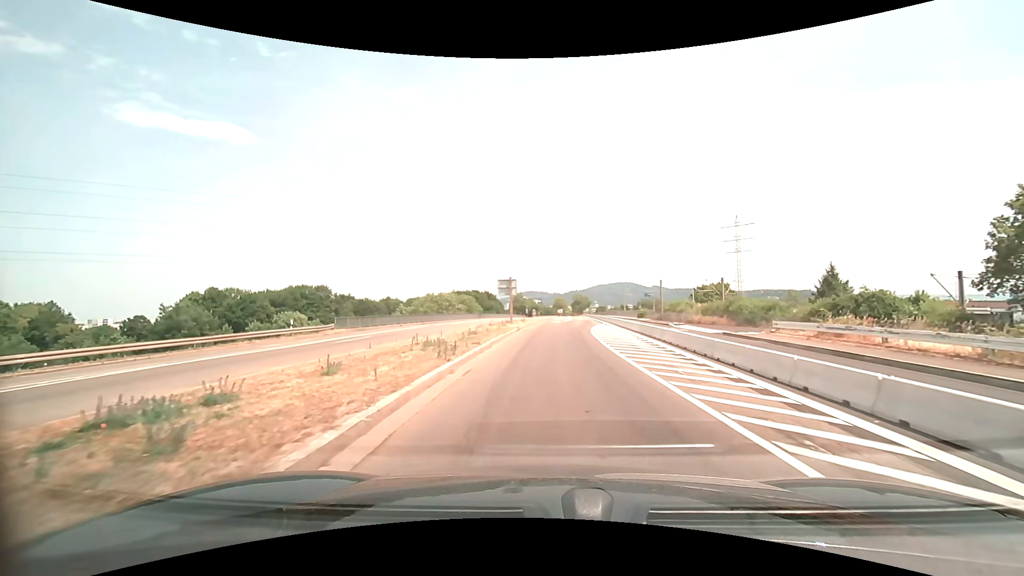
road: secondary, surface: asphalt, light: Day
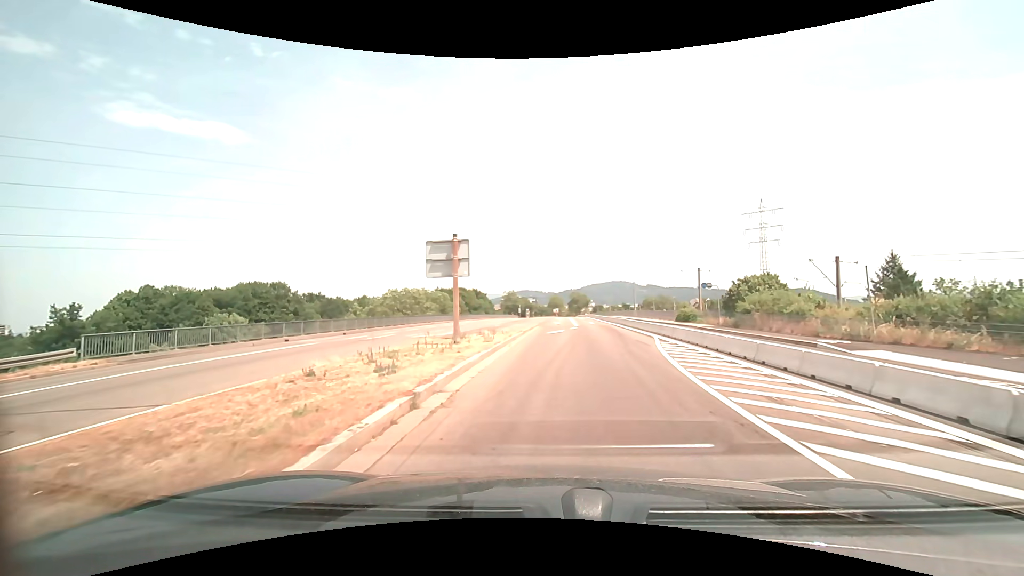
(0.0, +22.7) m; +1°
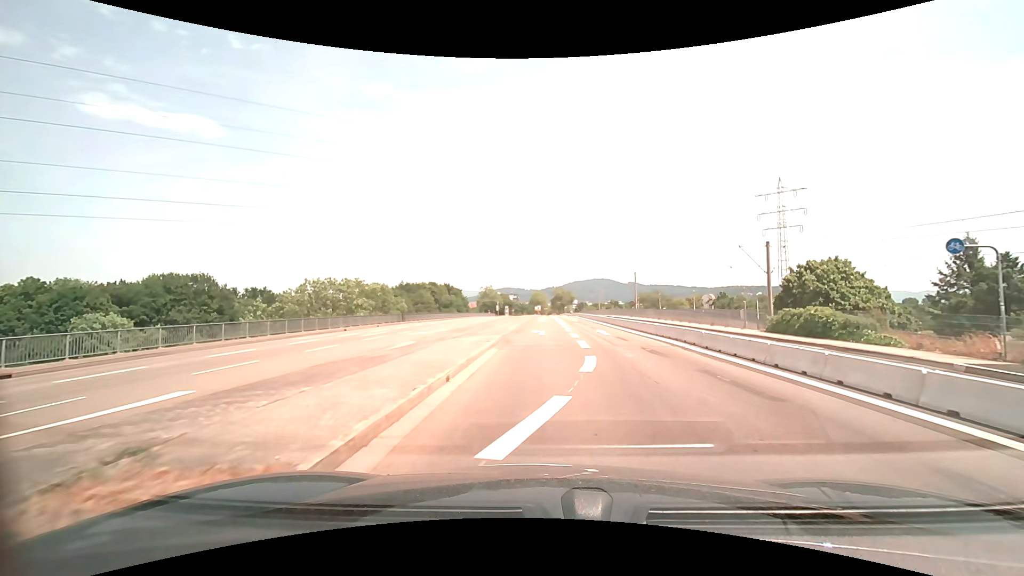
(+0.3, +22.9) m; +2°
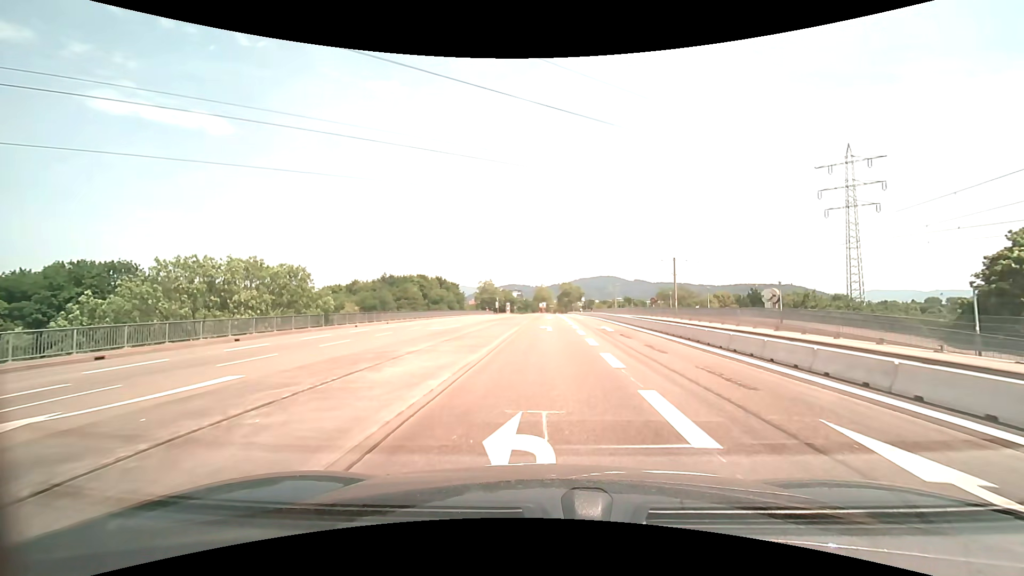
(-0.2, +23.3) m; -1°
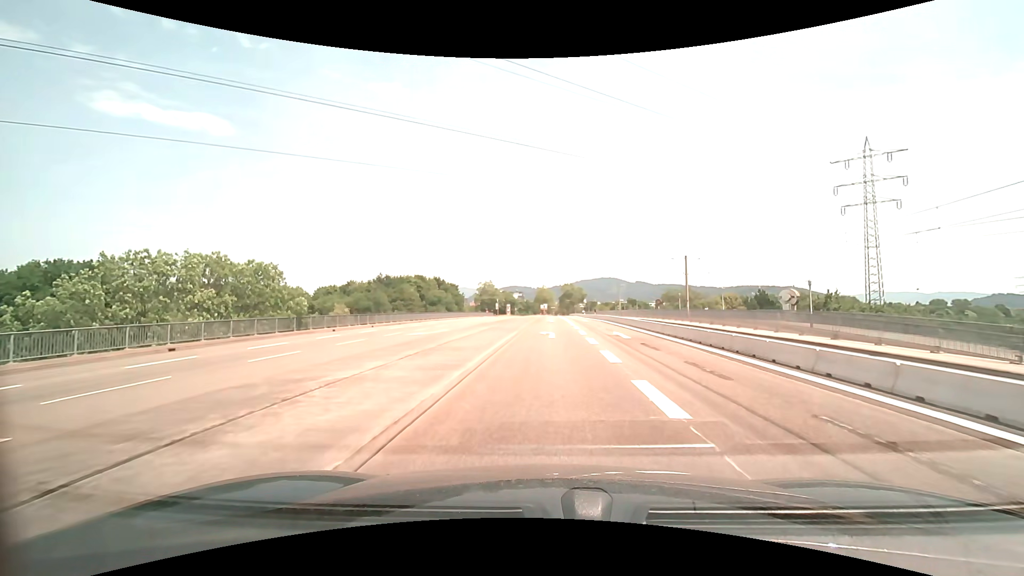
(0.0, +4.7) m; 0°
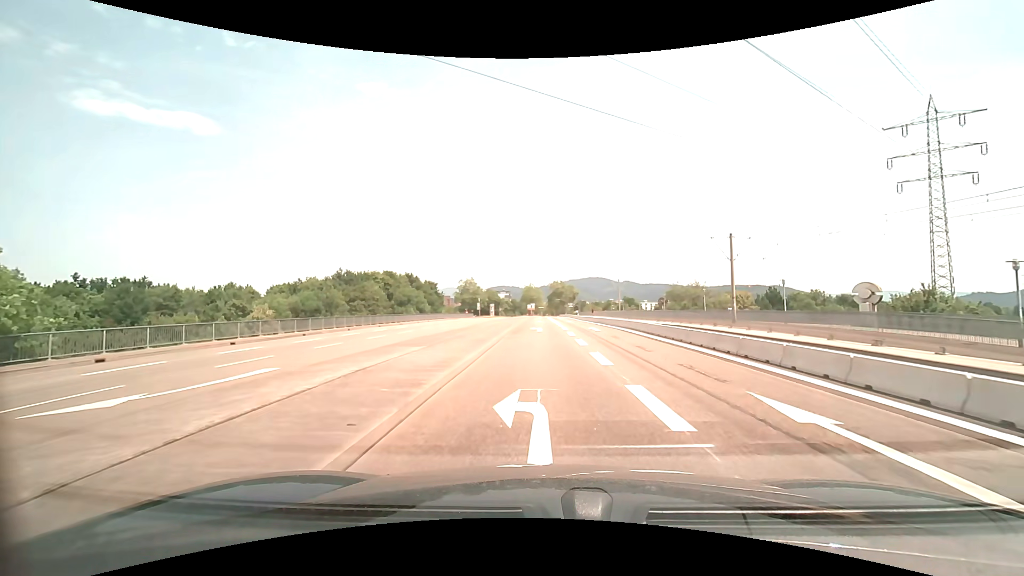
(+0.2, +18.6) m; +1°
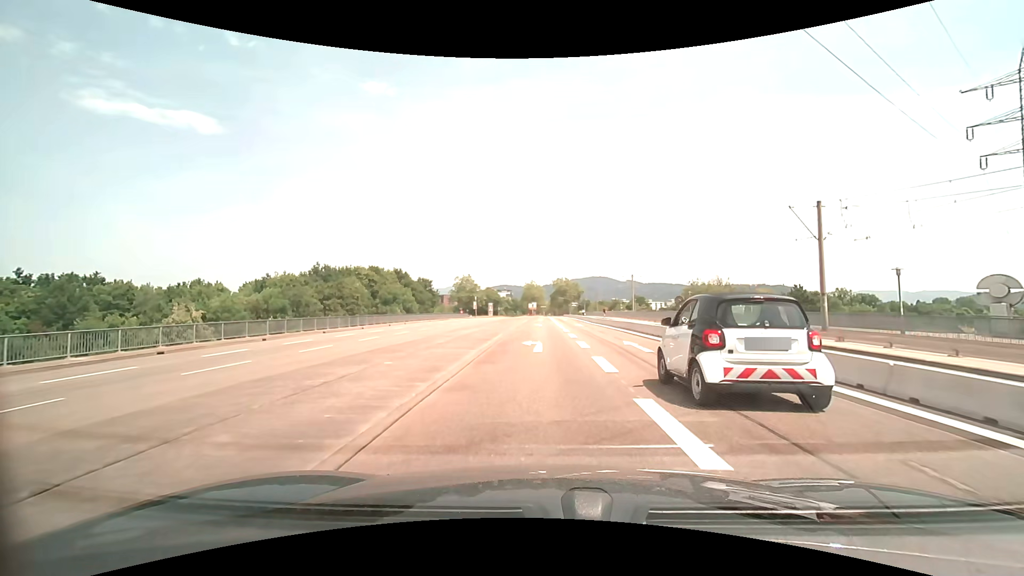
(+0.1, +13.1) m; 0°
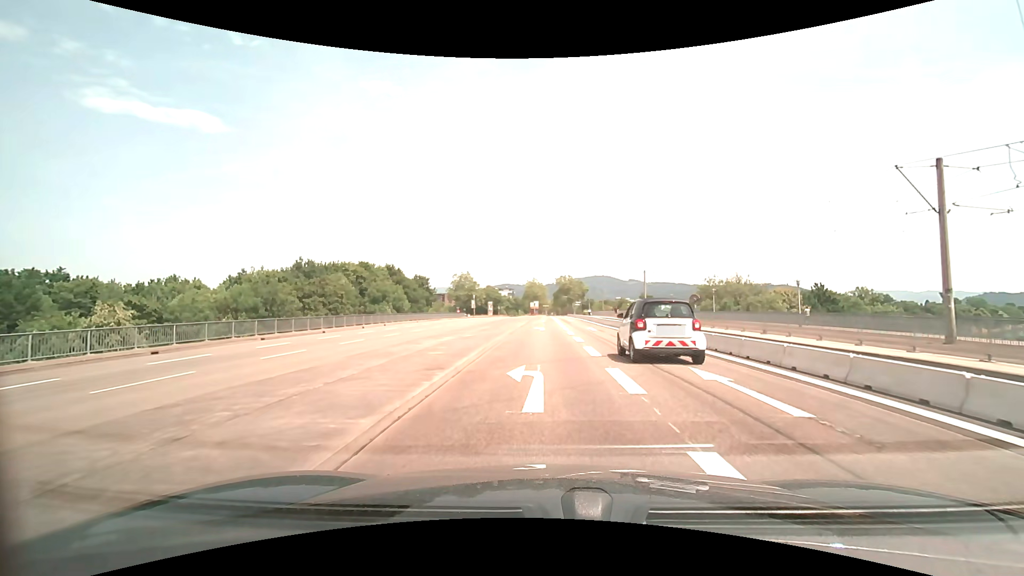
(0.0, +8.5) m; -1°
(0, +10) (0, +20) (0, +30) (0, +40) (0, +50) (0, +60) (0, +70) (0, +80) (0, +90) (0, +100) m
